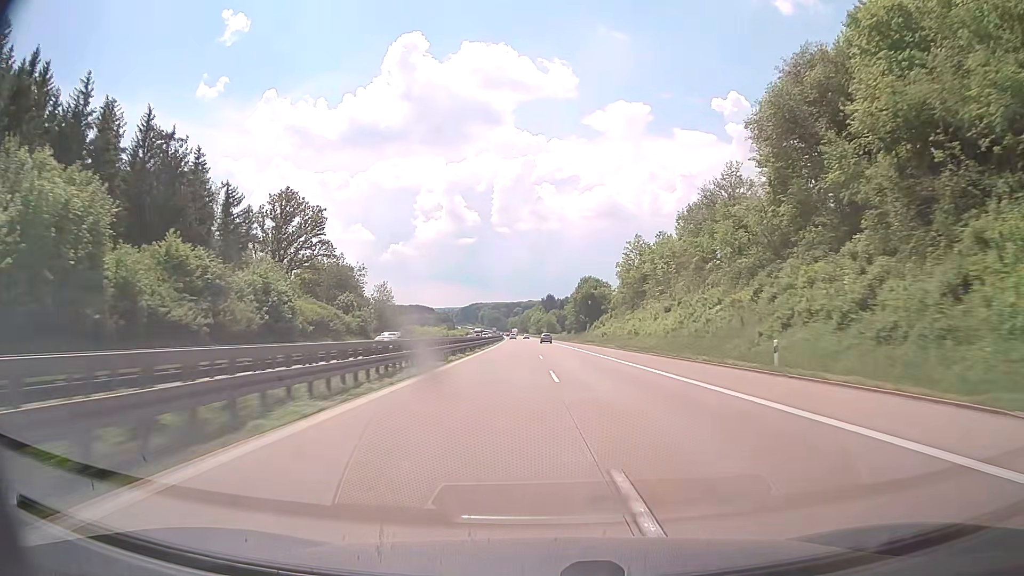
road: motorway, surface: concrete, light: Day
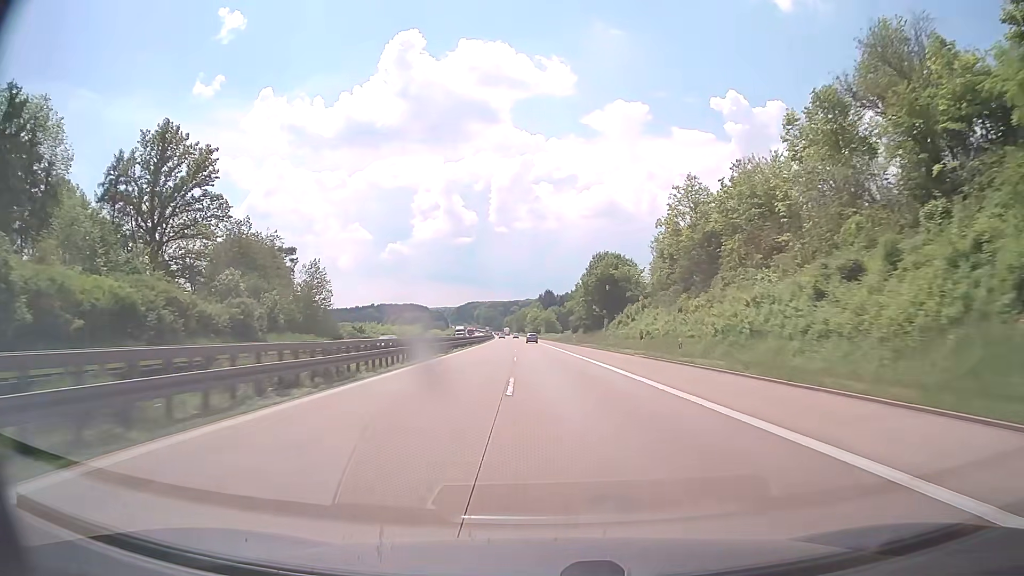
(0.0, +39.9) m; 0°
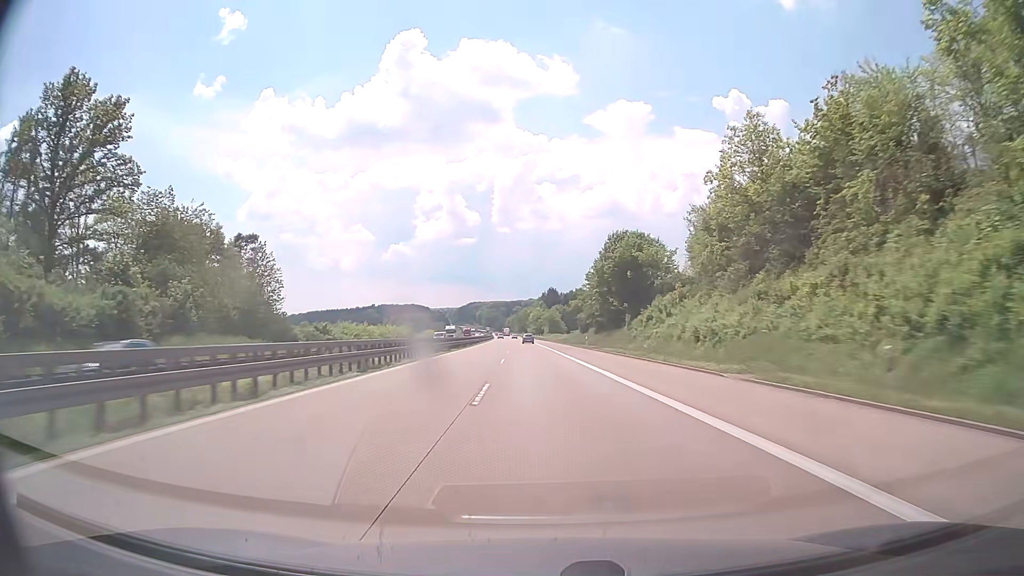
(0.0, +19.9) m; 0°
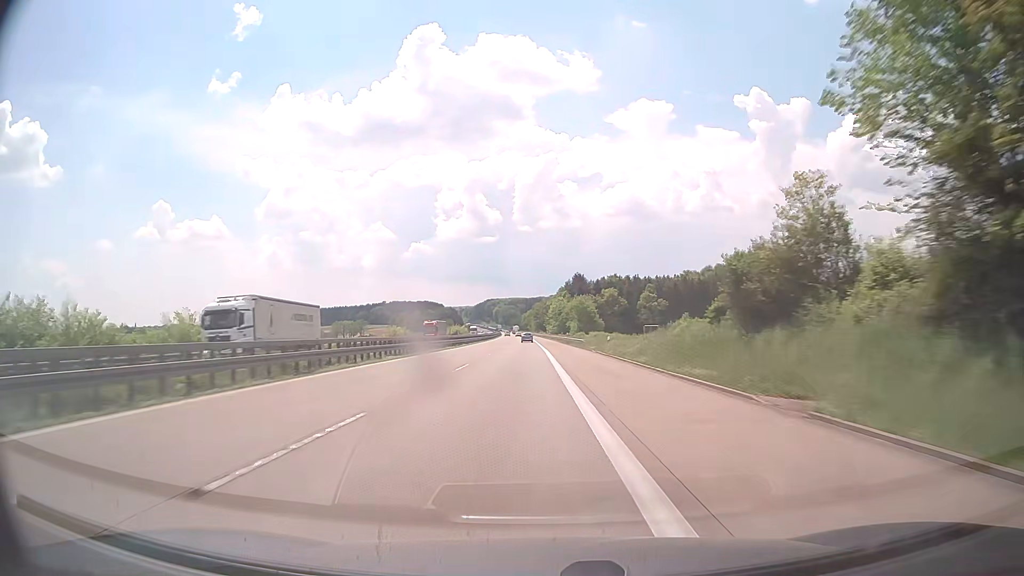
(-1.3, +79.2) m; -2°
(0, +10) (0, +20) (0, +30) (-1, +40) (-1, +50) (-1, +60) (-1, +70) (-2, +80) (-2, +90) (-2, +100) m
